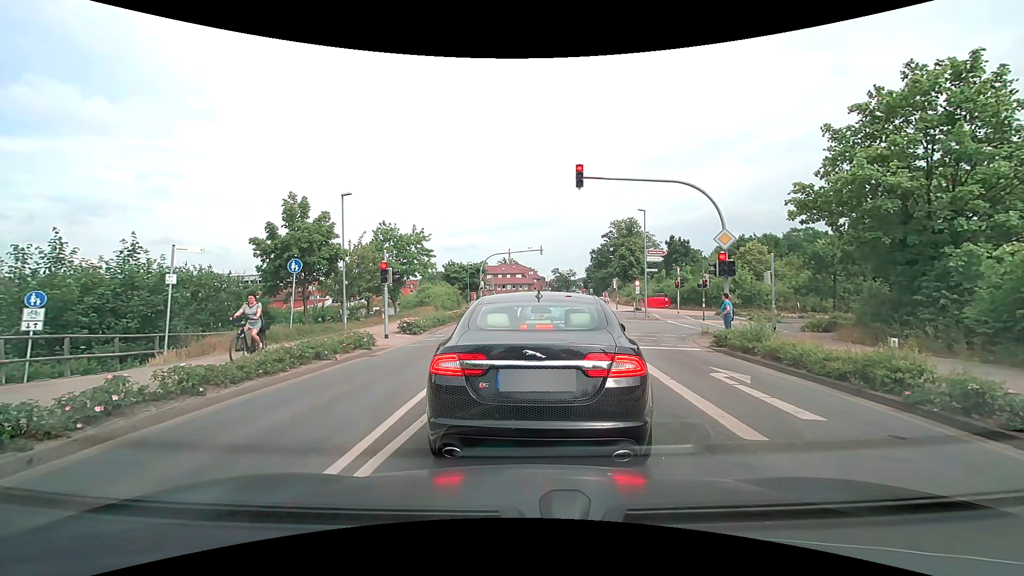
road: secondary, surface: asphalt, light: Day
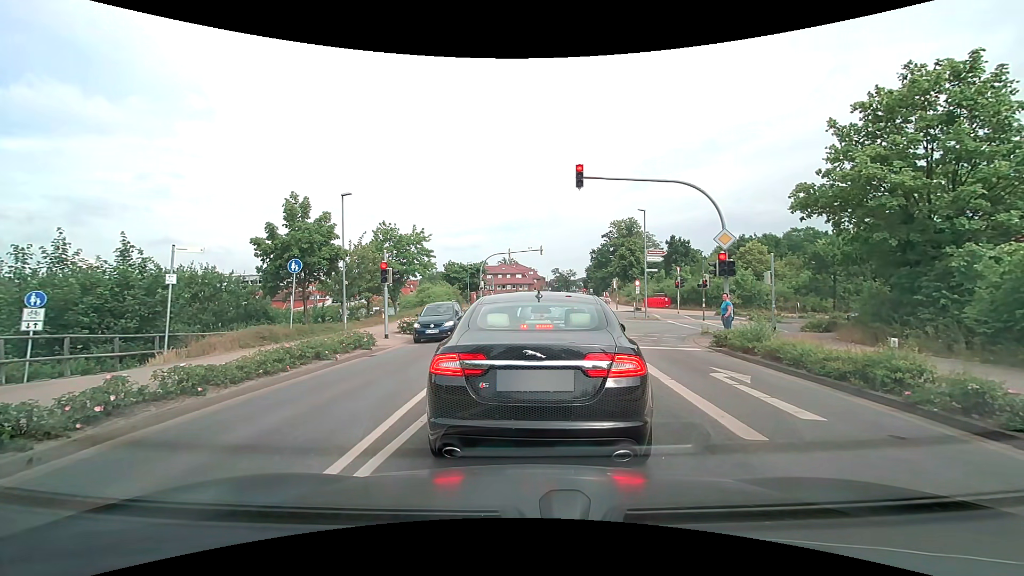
(0.0, 0.0) m; 0°
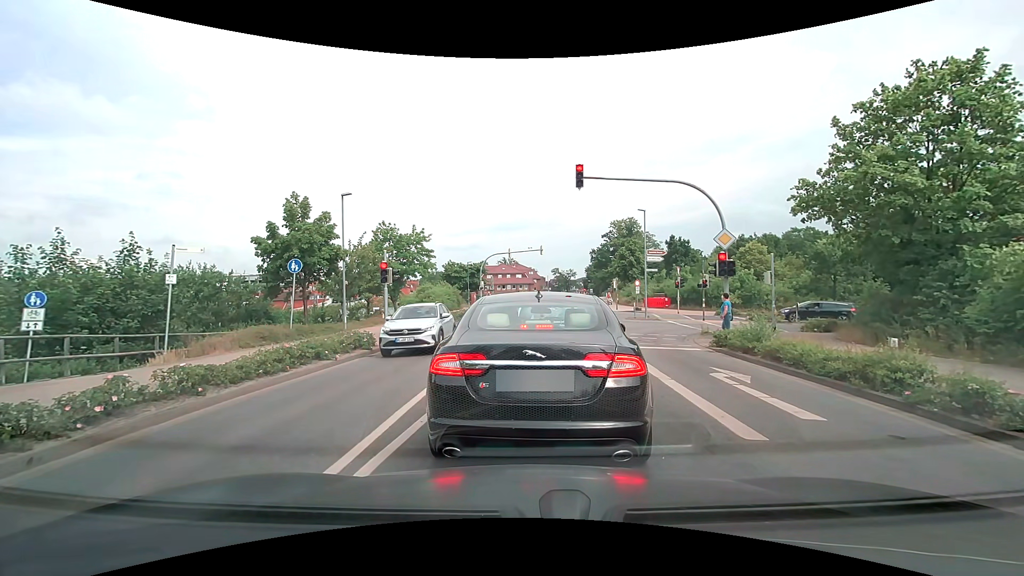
(0.0, 0.0) m; 0°
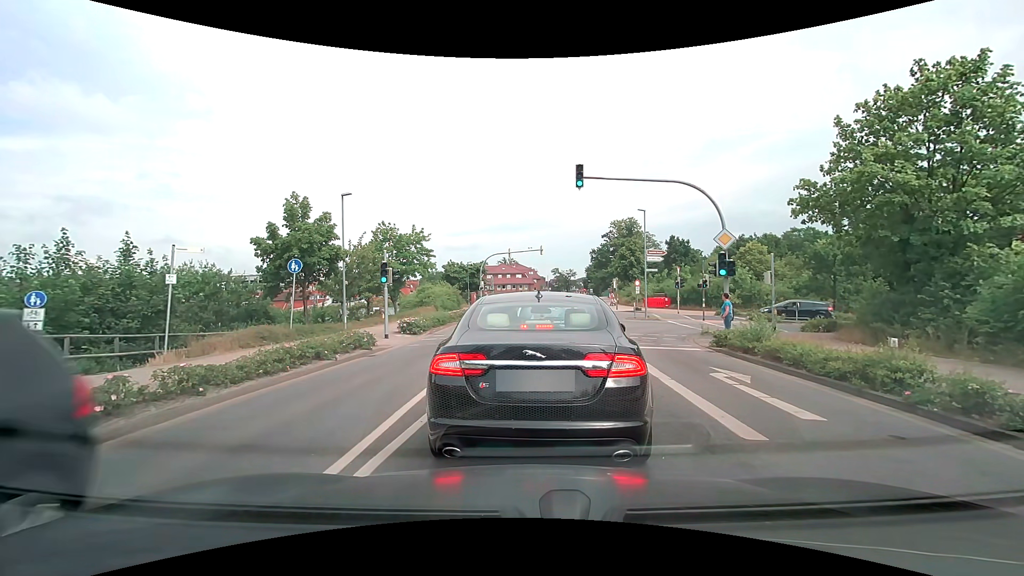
(0.0, 0.0) m; 0°
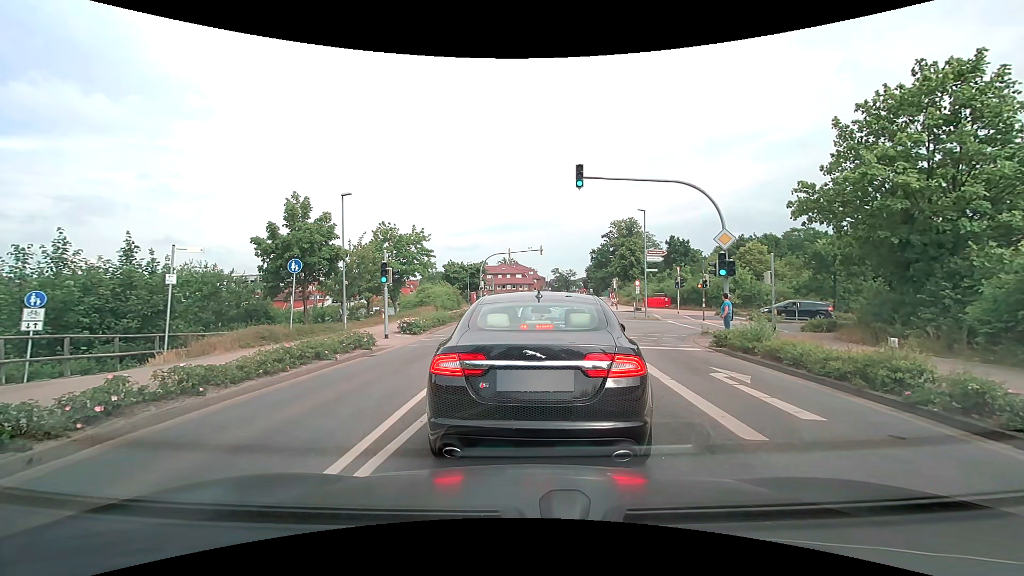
(0.0, 0.0) m; 0°
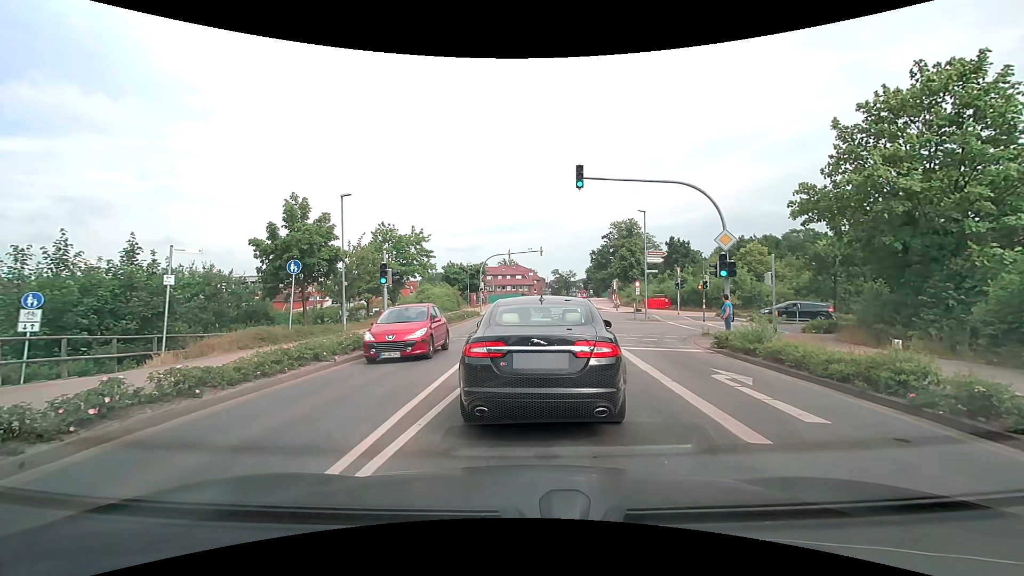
(0.0, +0.1) m; 0°
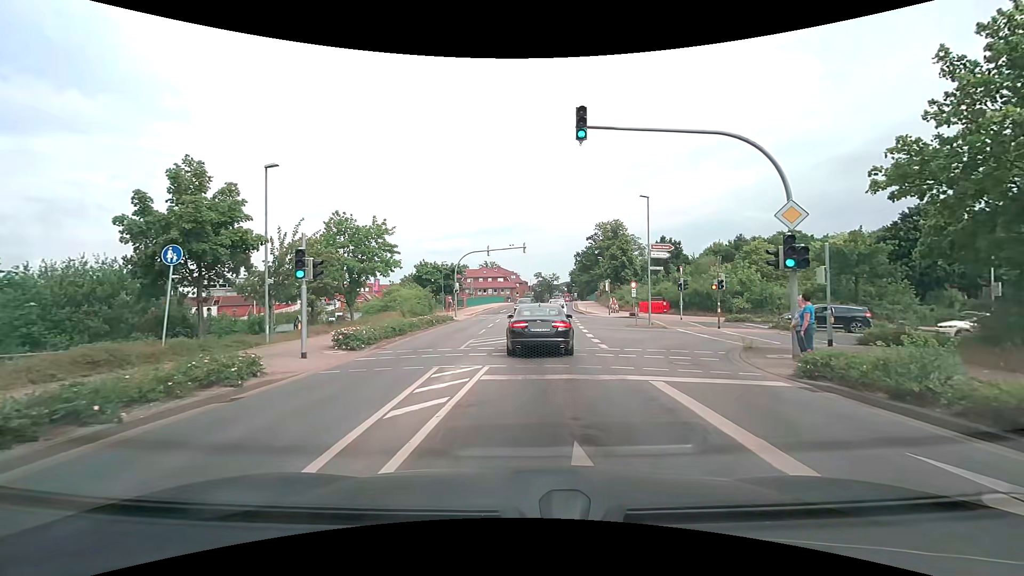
(+0.1, +6.7) m; +3°
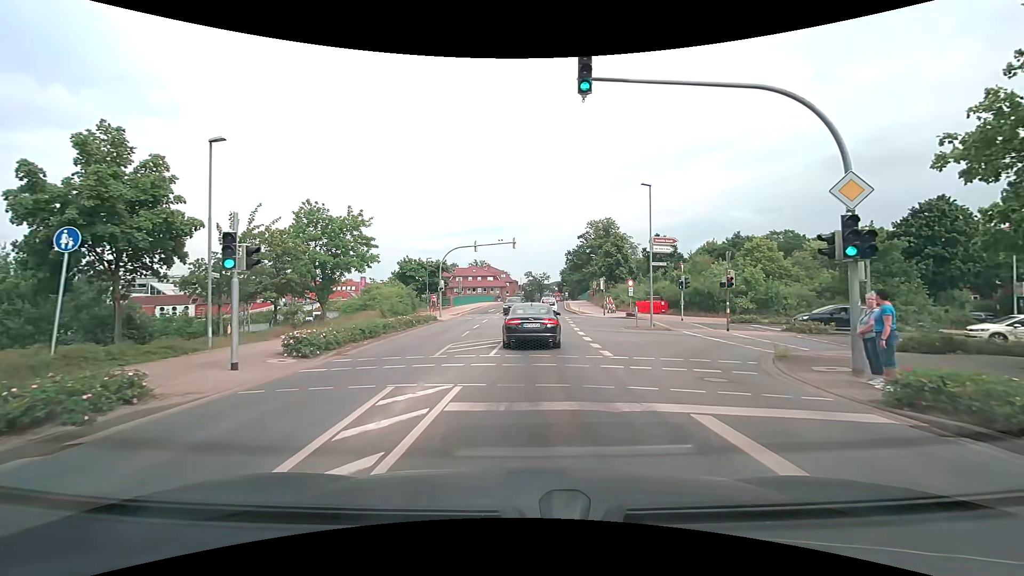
(0.0, +3.1) m; +1°
